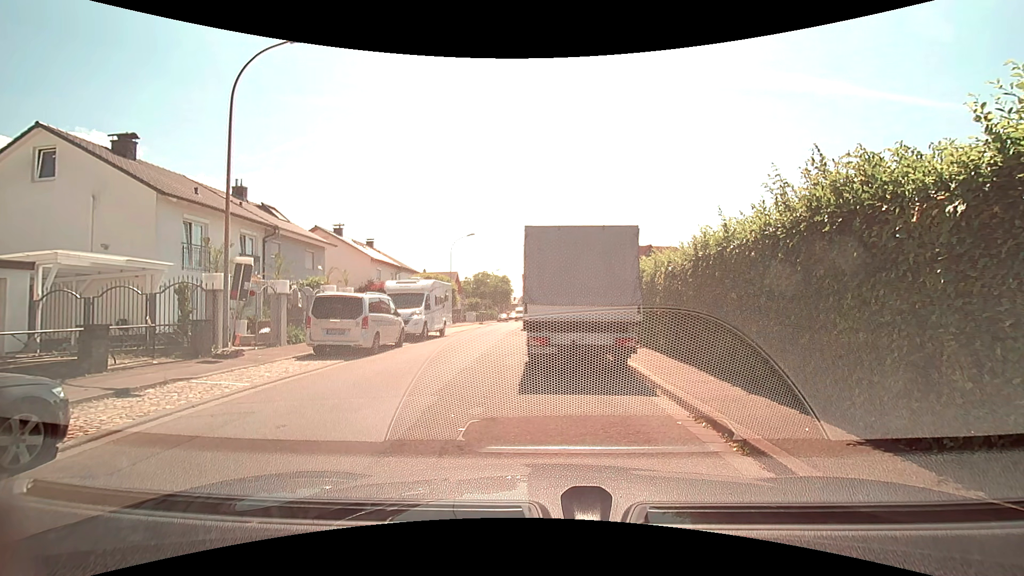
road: residential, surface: asphalt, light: Day
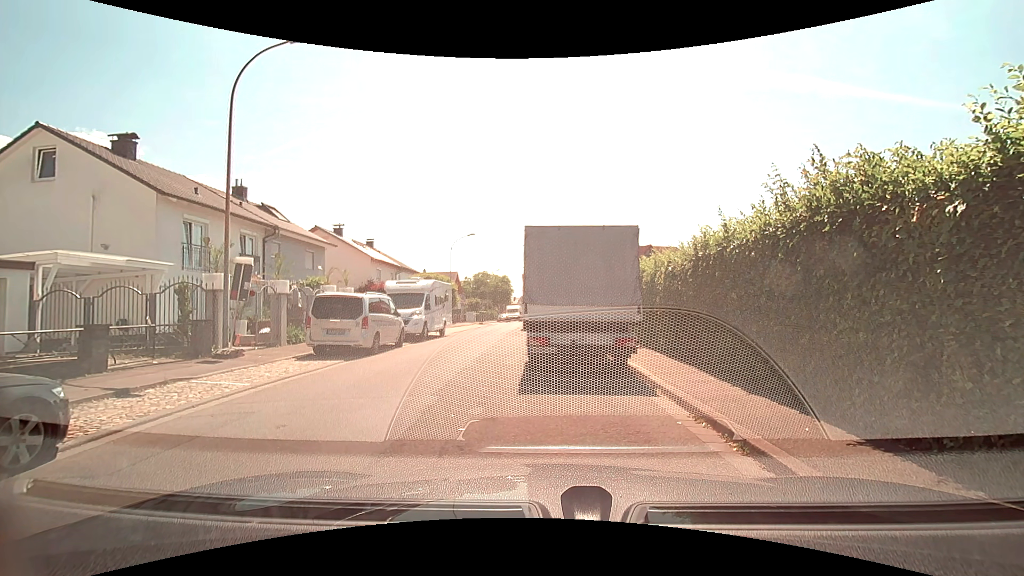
(0.0, 0.0) m; 0°
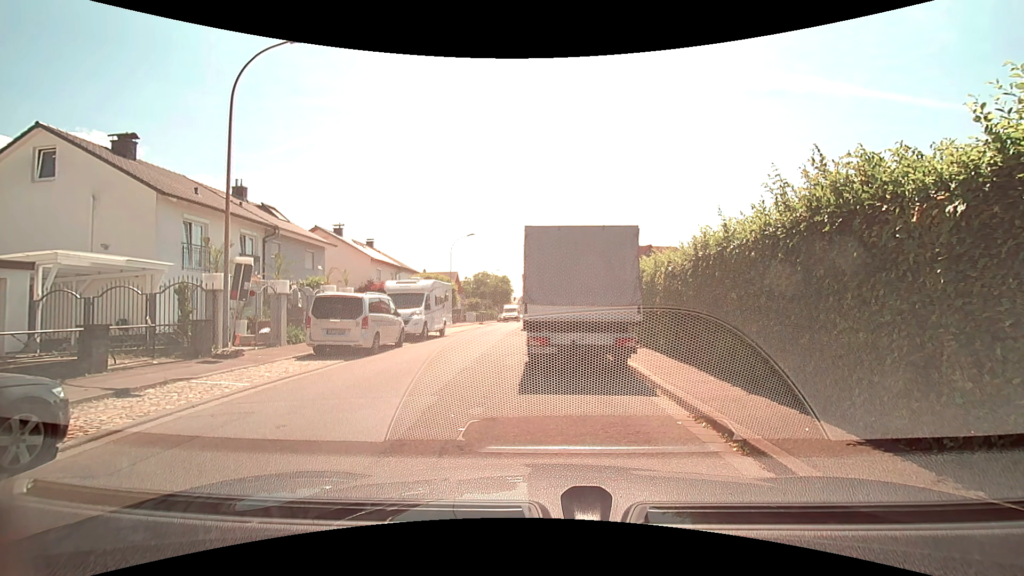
(0.0, 0.0) m; 0°
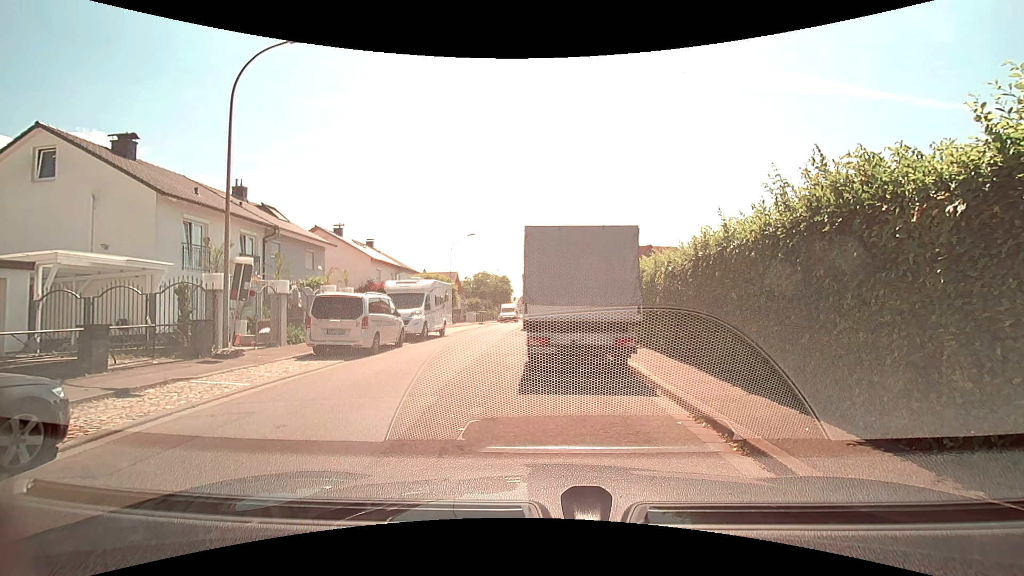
(0.0, 0.0) m; 0°
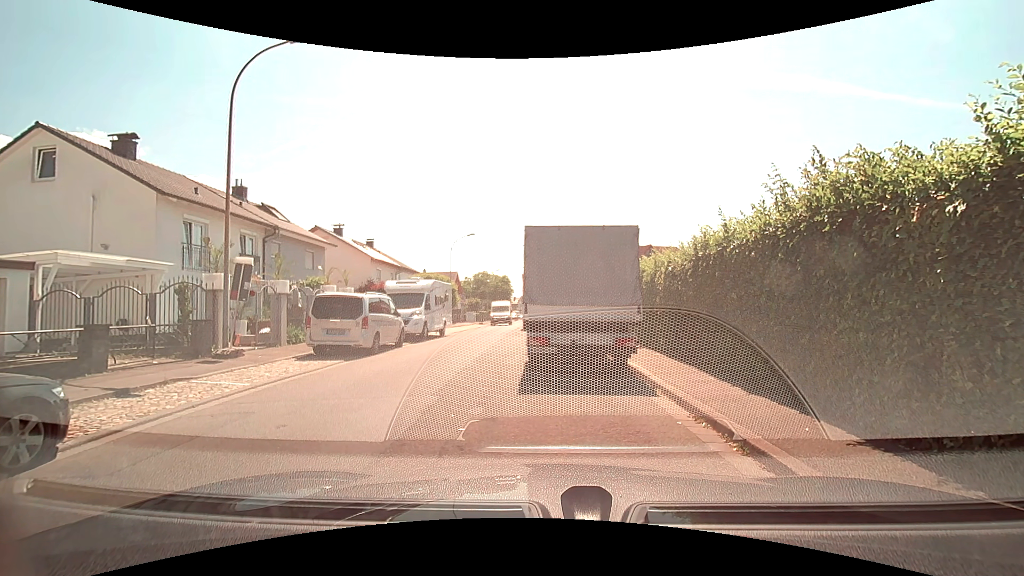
(0.0, 0.0) m; 0°
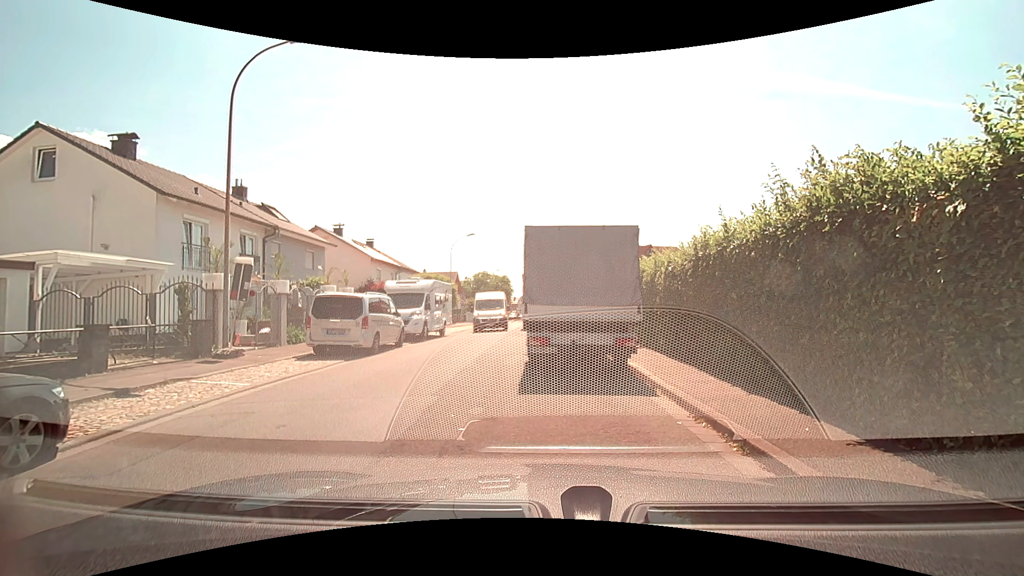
(0.0, 0.0) m; 0°
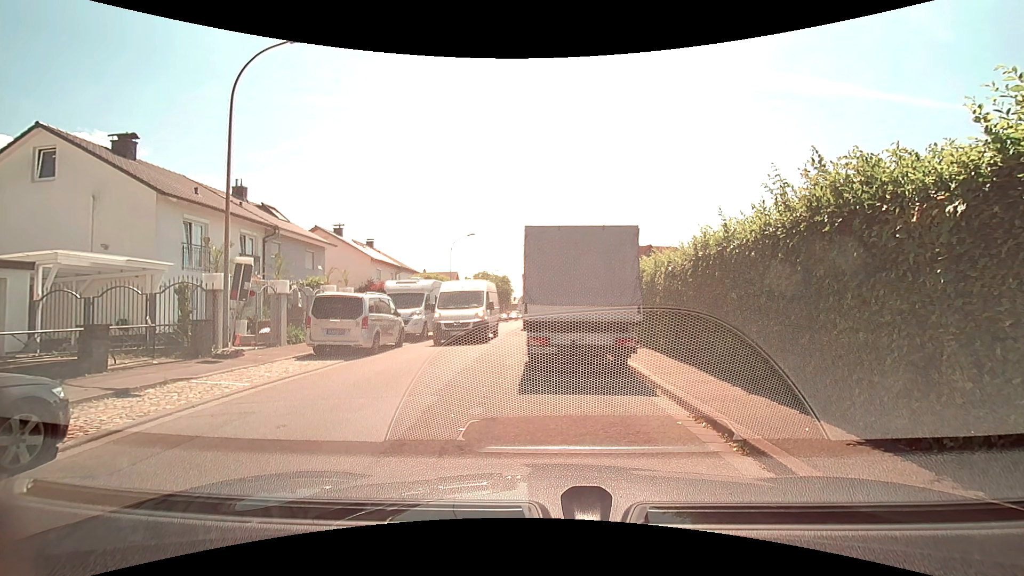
(0.0, 0.0) m; 0°
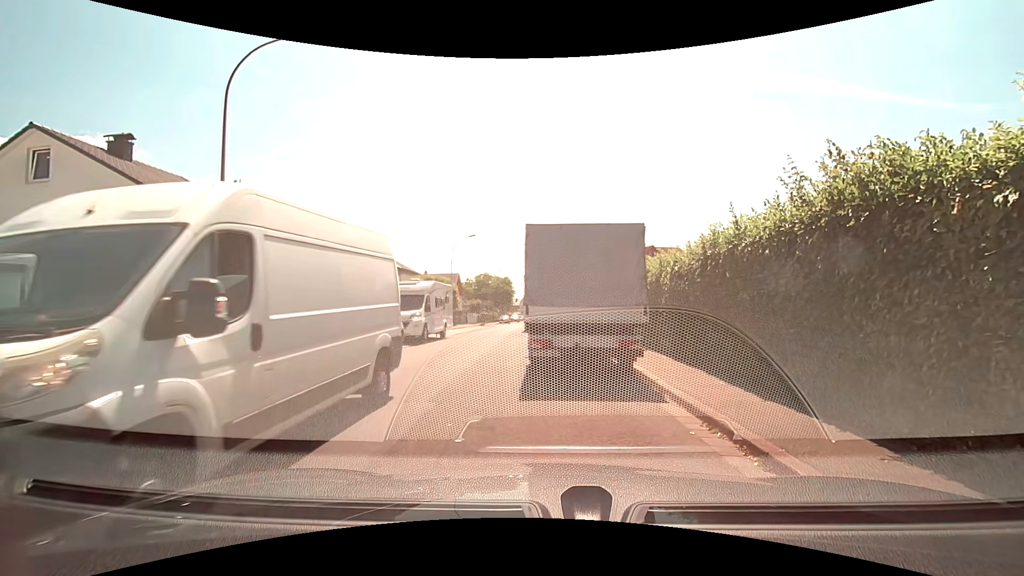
(0.0, +0.4) m; 0°
(-2, +10) (-3, +20) (-4, +30) (-4, +40) (-4, +50) (-4, +60) (-4, +70) (-3, +80) (-3, +90) (-3, +100) m
